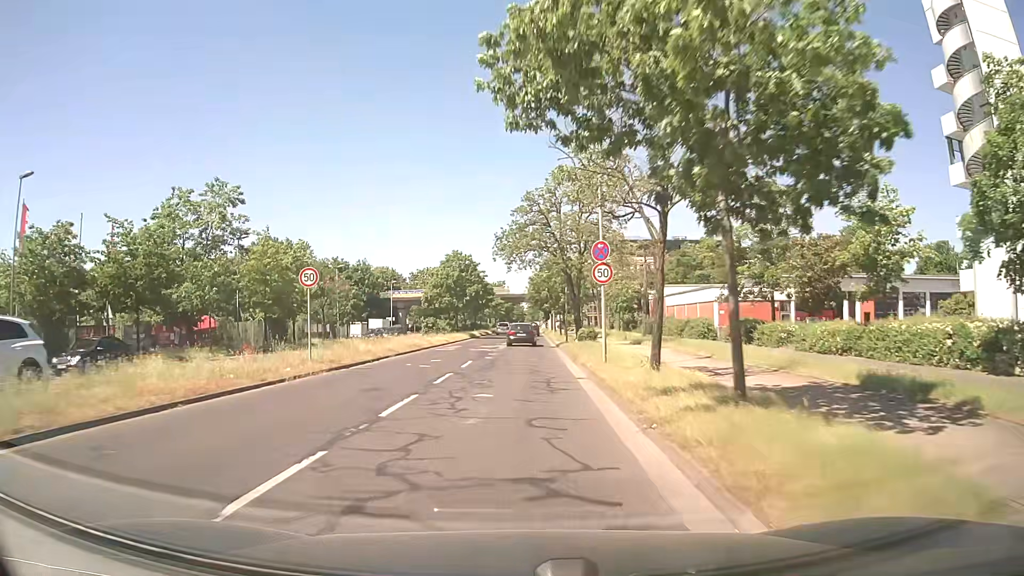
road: secondary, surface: asphalt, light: Day
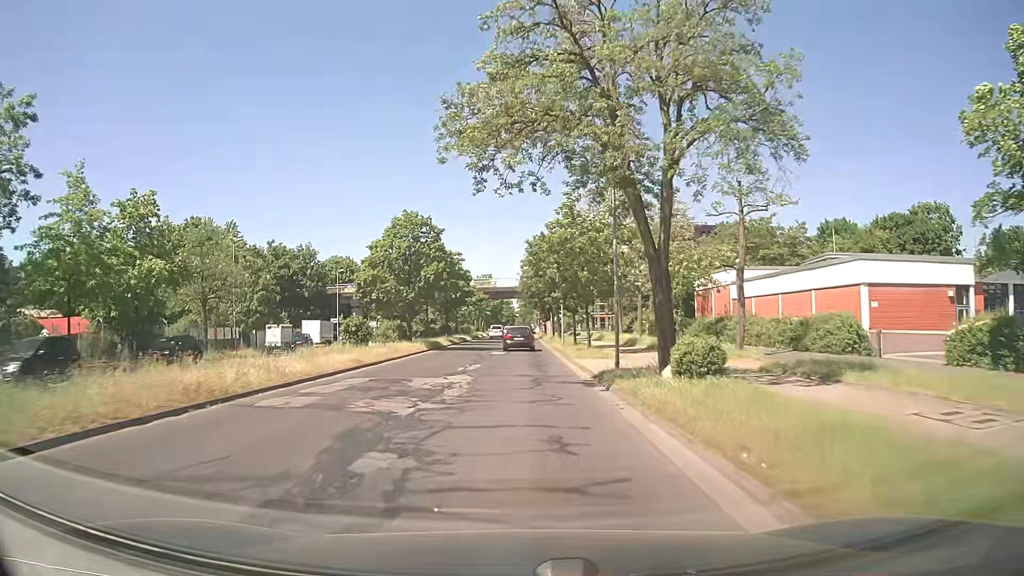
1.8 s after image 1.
(+0.1, +24.1) m; +1°
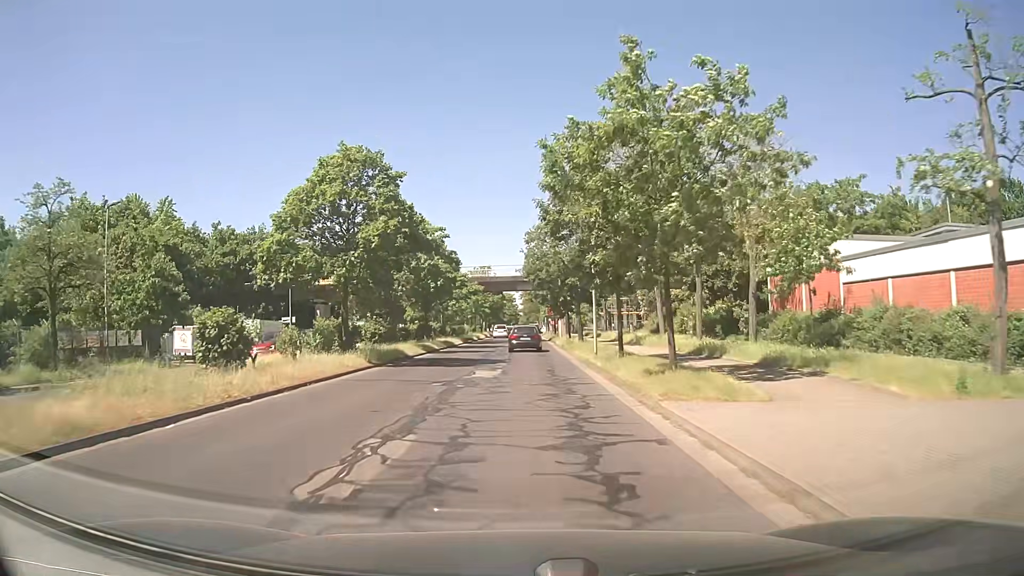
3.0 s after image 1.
(0.0, +16.1) m; 0°
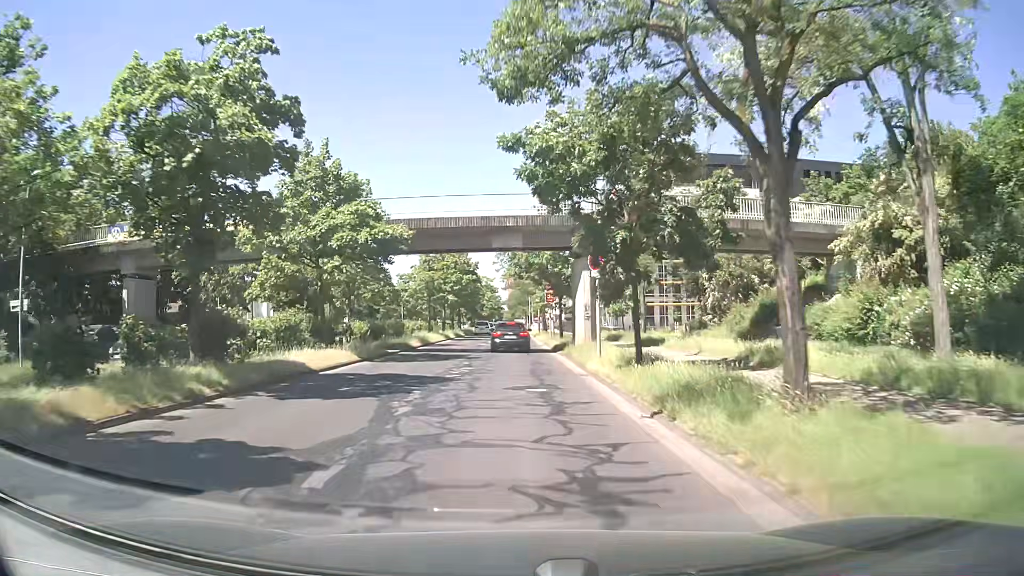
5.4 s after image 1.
(+0.4, +31.7) m; +1°
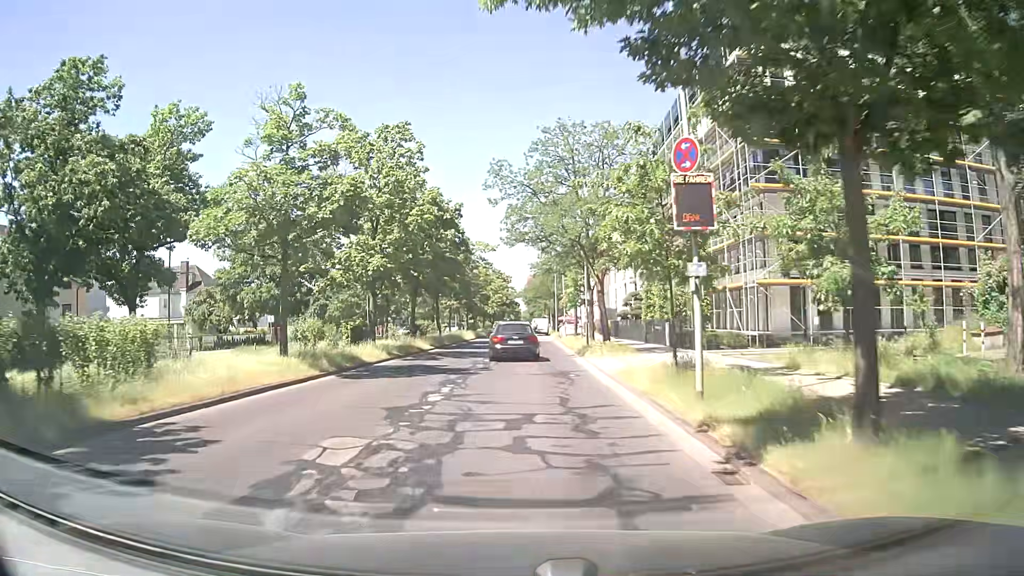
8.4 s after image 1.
(+0.1, +36.0) m; -2°
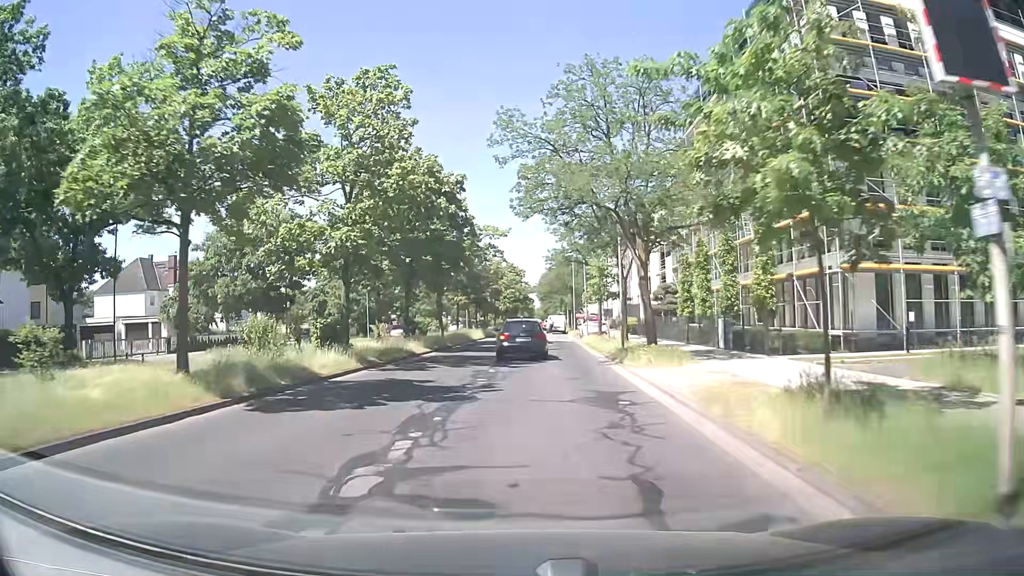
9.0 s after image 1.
(0.0, +6.6) m; 0°
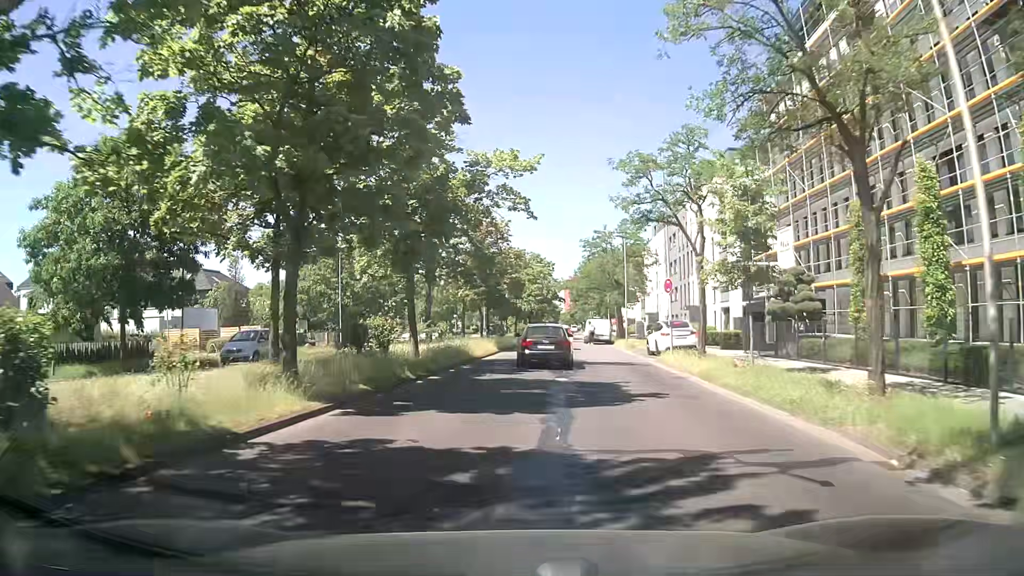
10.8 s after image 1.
(-0.6, +19.0) m; -2°
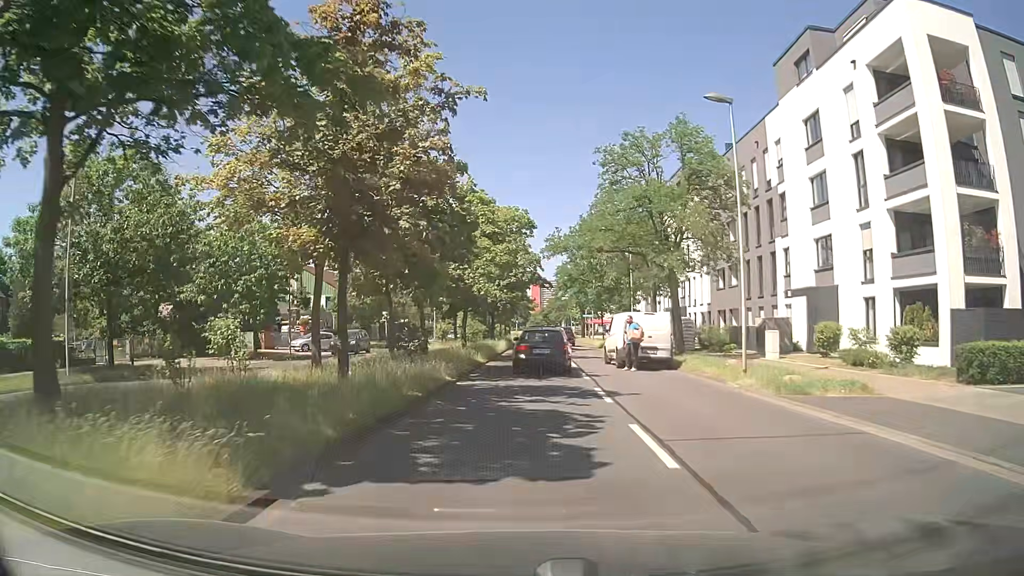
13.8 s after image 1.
(+0.8, +30.2) m; +3°
